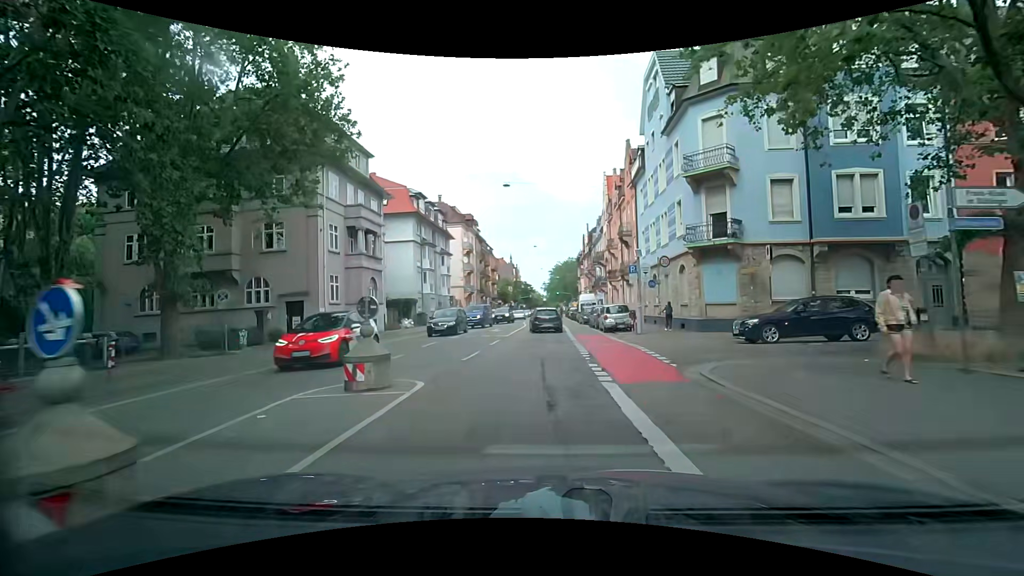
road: secondary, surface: asphalt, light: Day
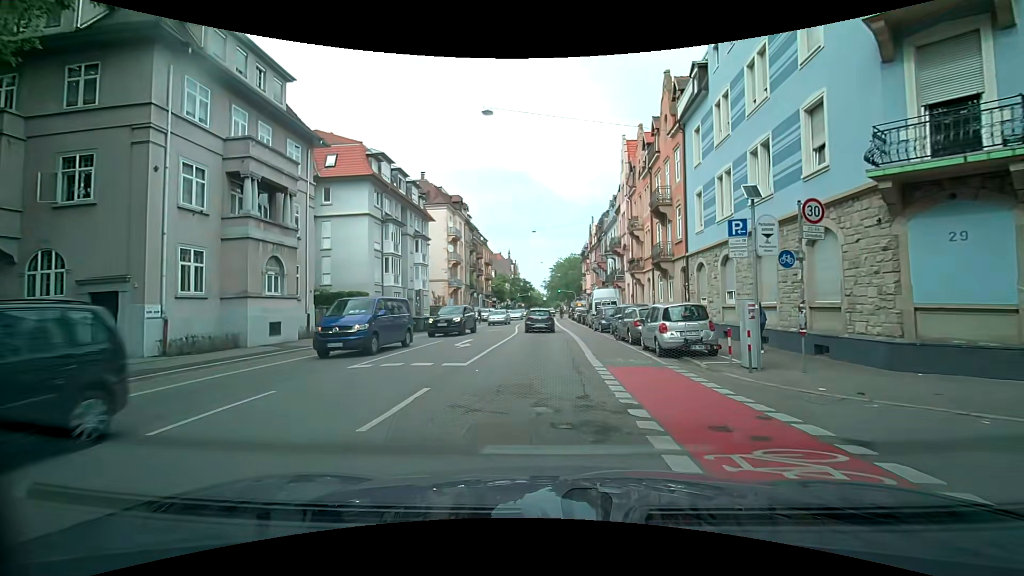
(0.0, +13.3) m; 0°
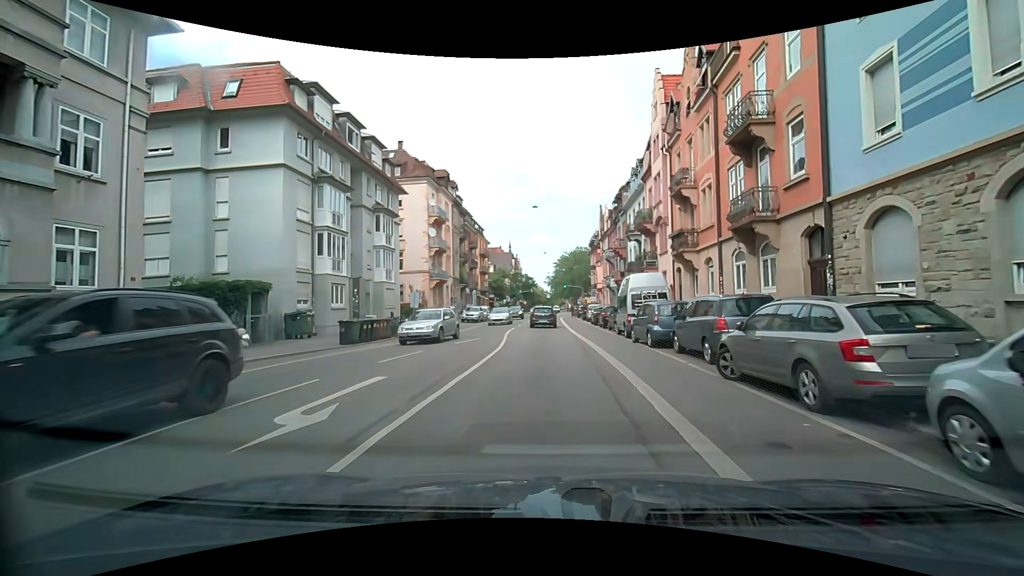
(-0.1, +12.9) m; -1°
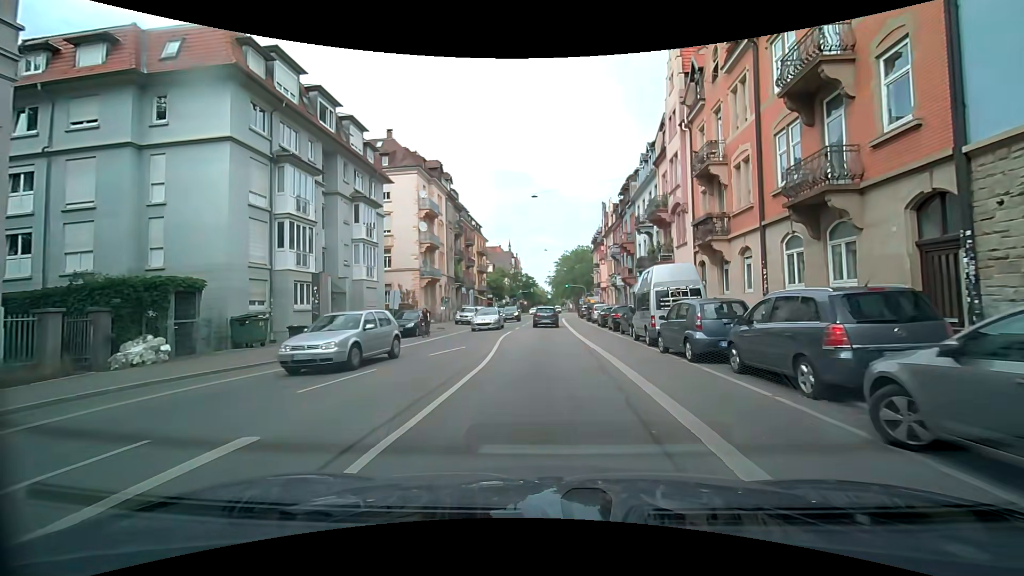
(0.0, +4.4) m; -1°
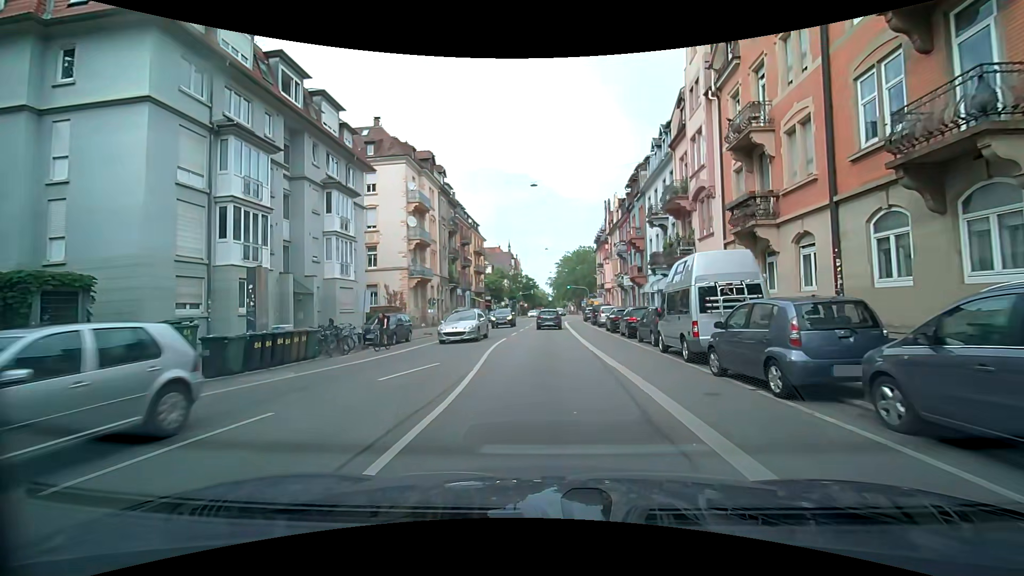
(+0.1, +4.5) m; +1°
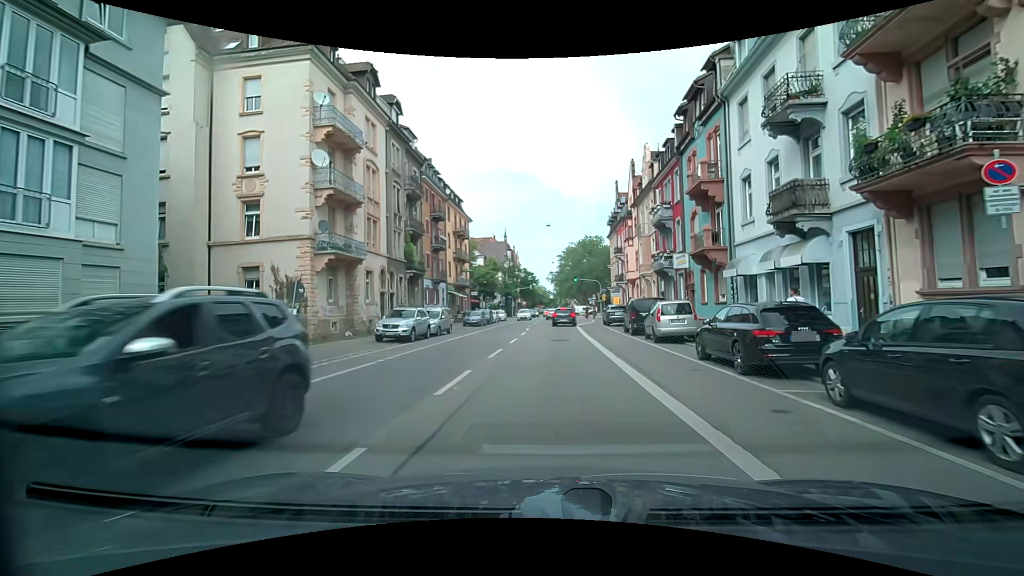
(-0.4, +19.1) m; 0°
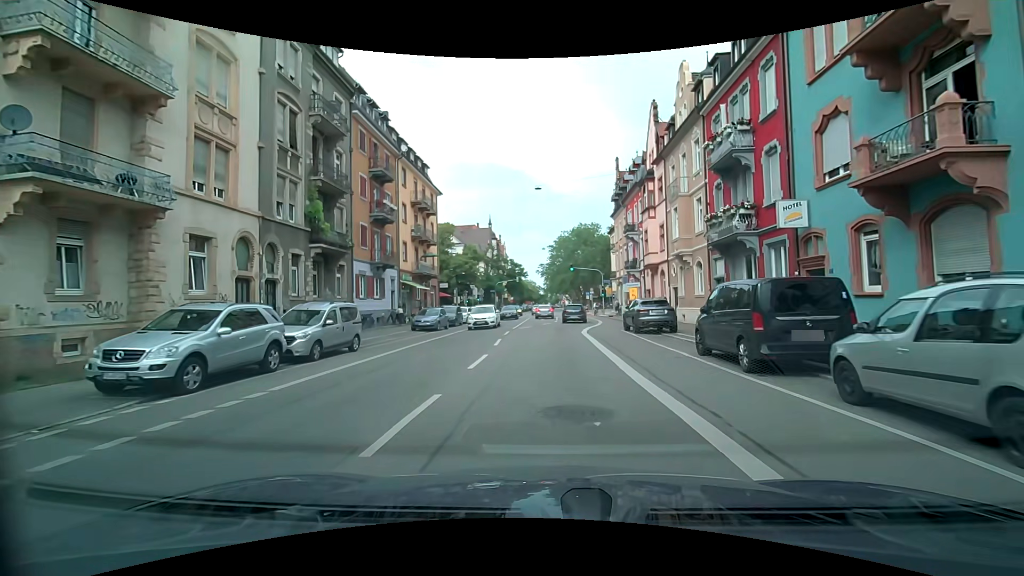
(0.0, +15.3) m; +1°
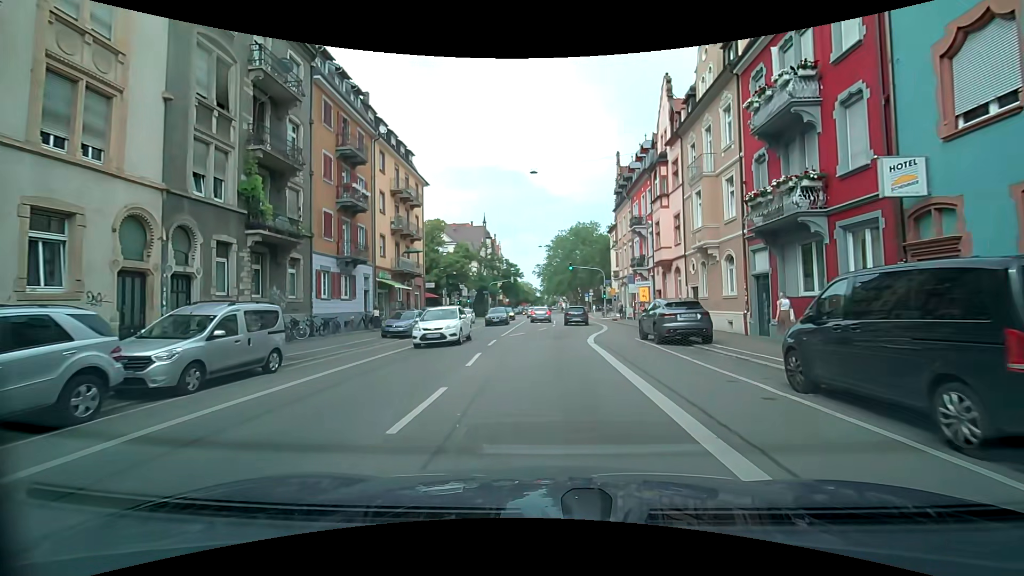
(0.0, +5.2) m; 0°
(0, +10) (0, +20) (+1, +30) (+2, +40) (+3, +50) (+3, +60) (+3, +70) (+3, +80) (+2, +90) (+2, +100) m
